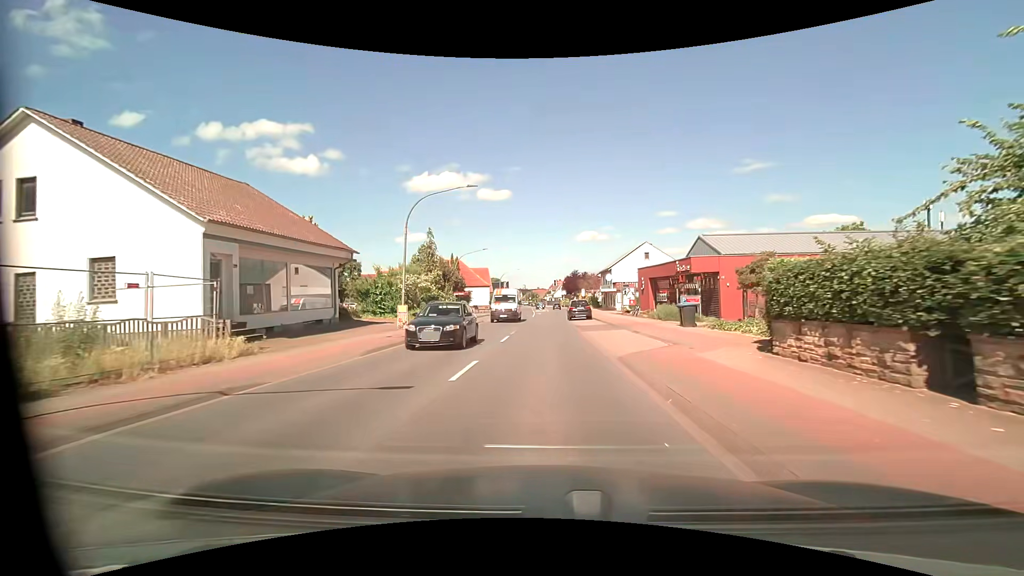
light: Day
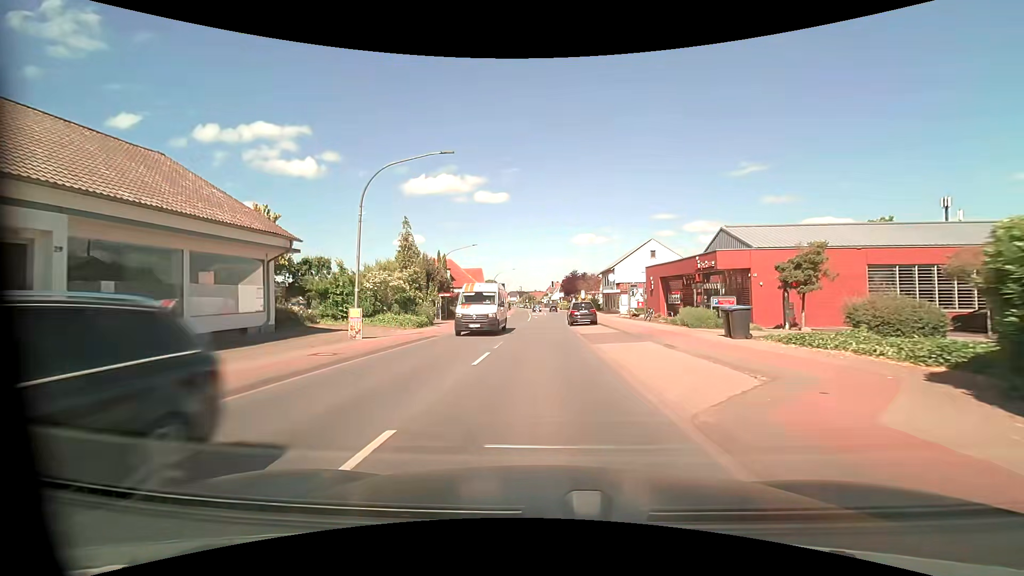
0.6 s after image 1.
(0.0, +6.2) m; 0°
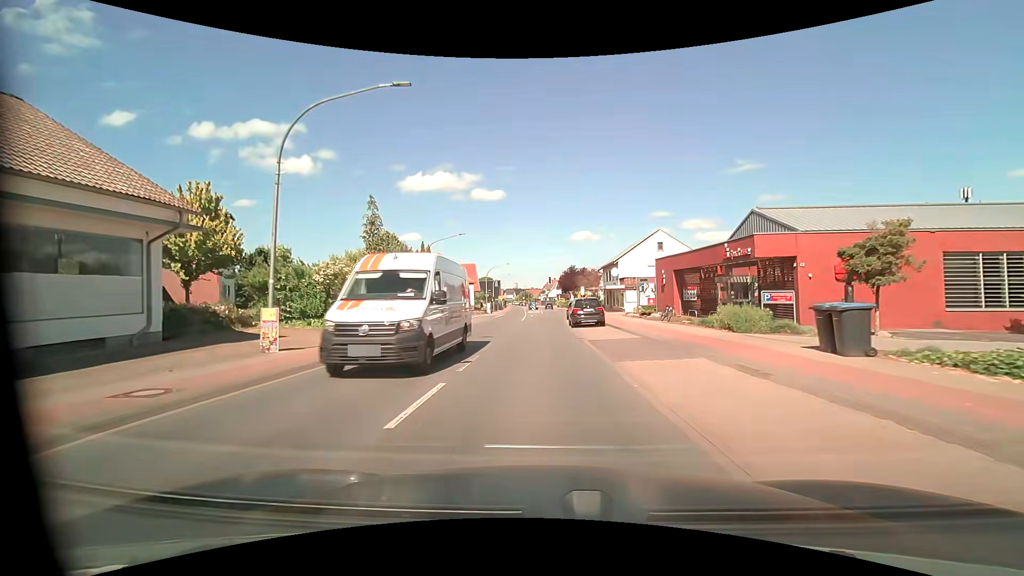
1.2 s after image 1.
(0.0, +6.1) m; 0°
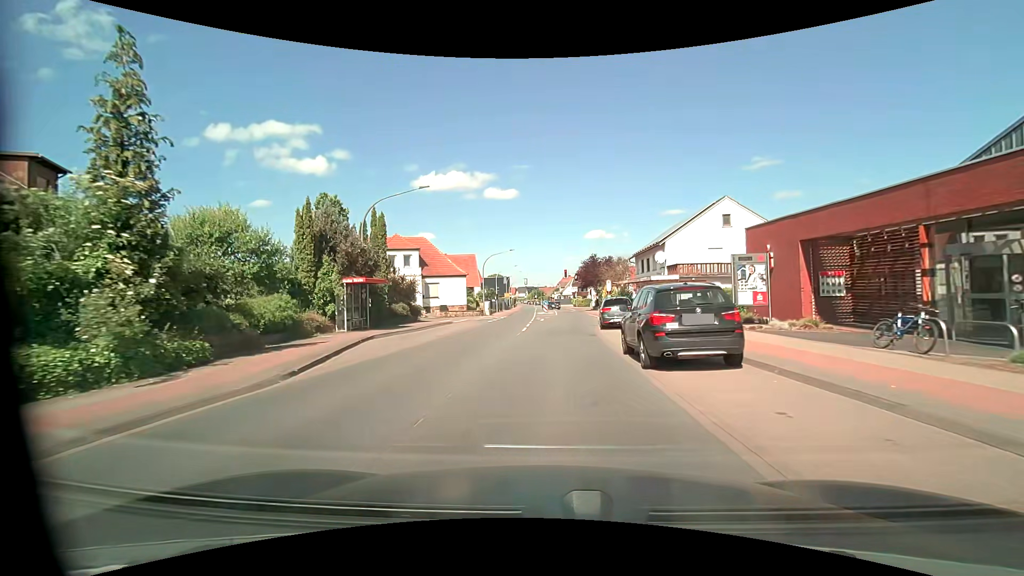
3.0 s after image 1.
(0.0, +17.9) m; -1°
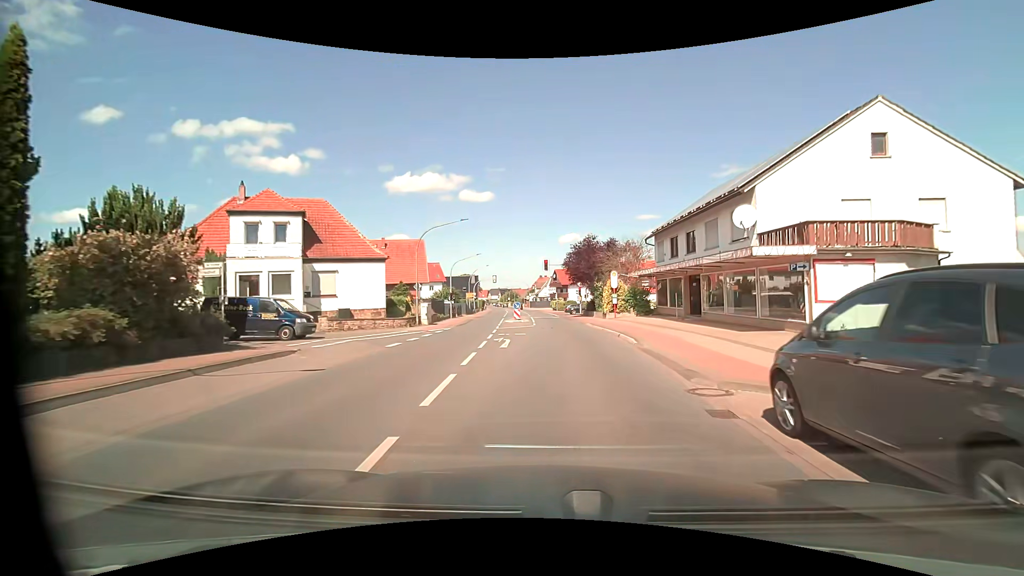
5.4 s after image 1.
(+0.2, +22.0) m; +3°
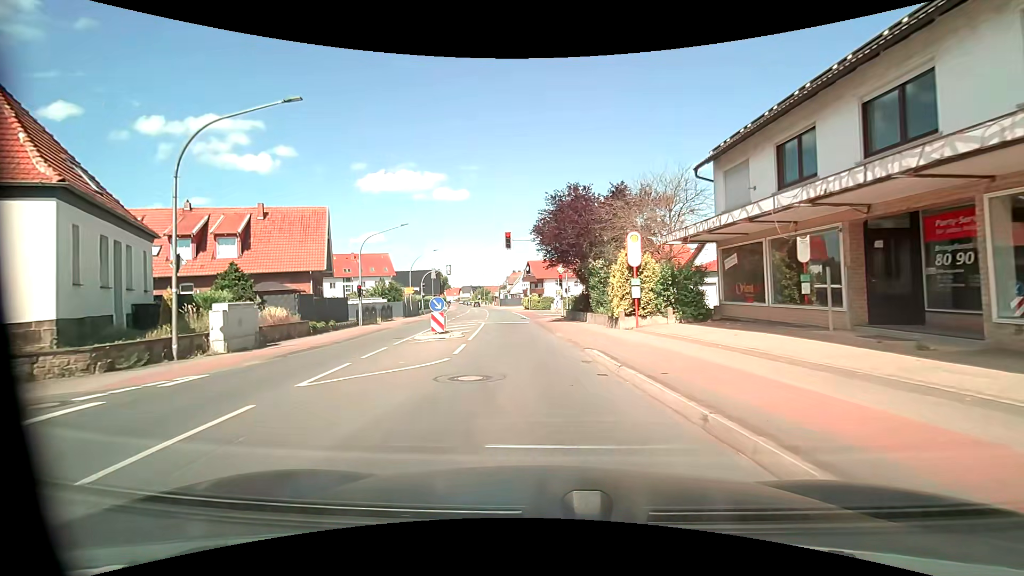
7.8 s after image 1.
(+0.9, +20.8) m; +3°
(0, +10) (-1, +20) (-2, +30) (-3, +40) (-4, +50) (-5, +60) (-6, +70) (-8, +80) (-9, +89) (-11, +99) m
